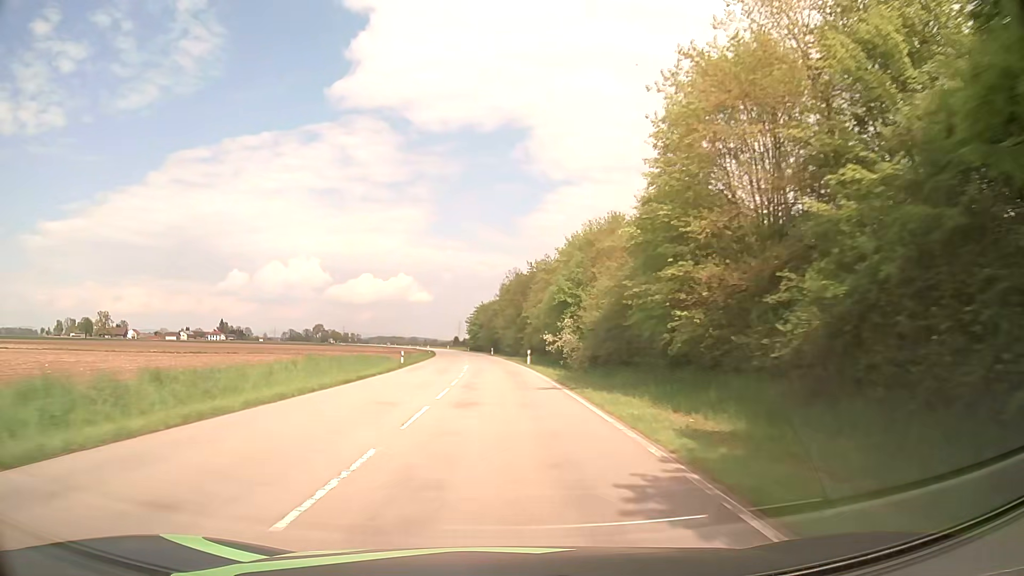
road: secondary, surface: asphalt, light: Day
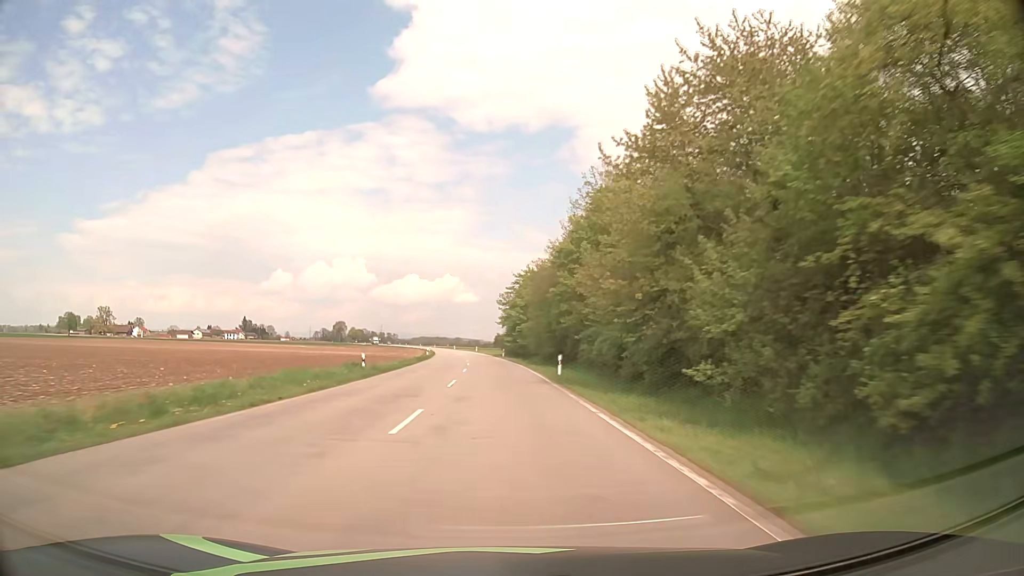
(-2.2, +68.9) m; -4°
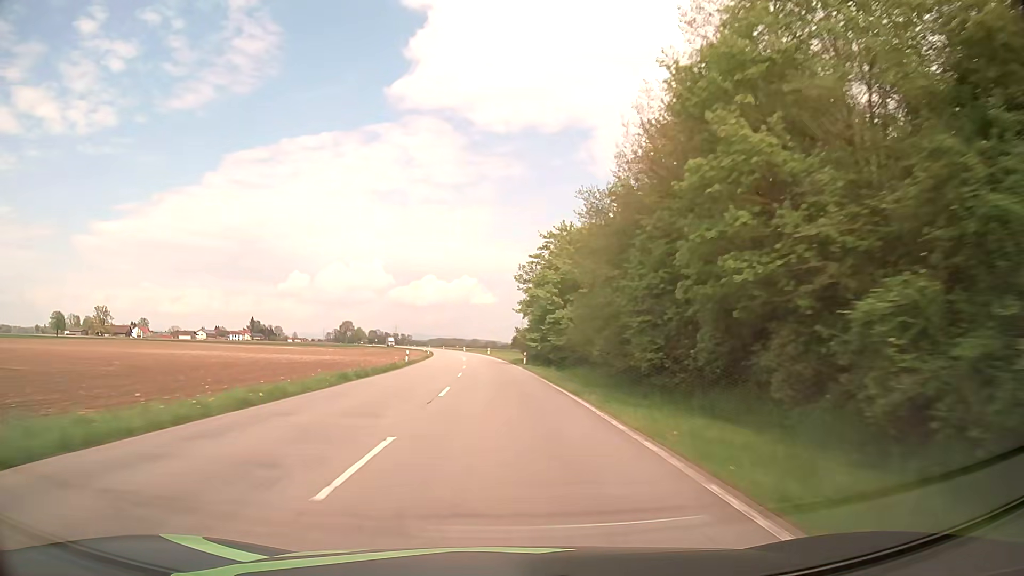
(-0.4, +29.3) m; -1°
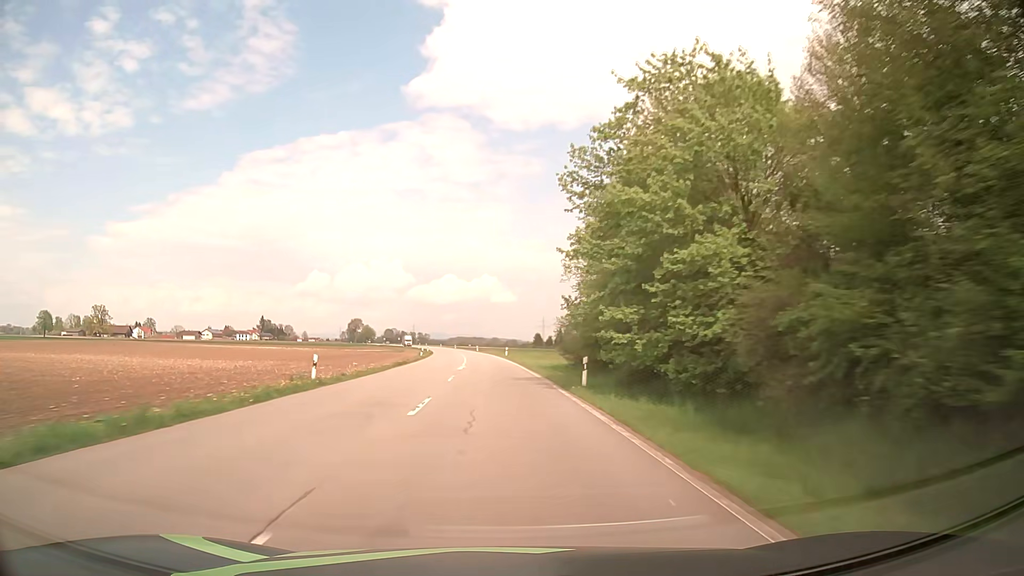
(-0.5, +30.1) m; -2°
(0, +10) (0, +20) (-1, +30) (-1, +40) (-1, +50) (-2, +60) (-3, +70) (-4, +80) (-4, +90) (-5, +100) m
